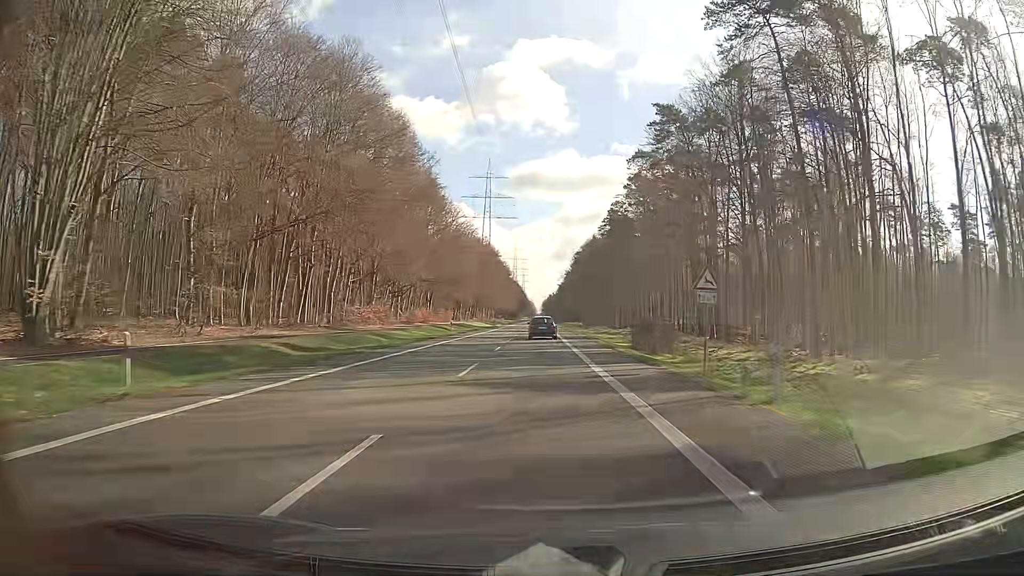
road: secondary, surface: asphalt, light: Day
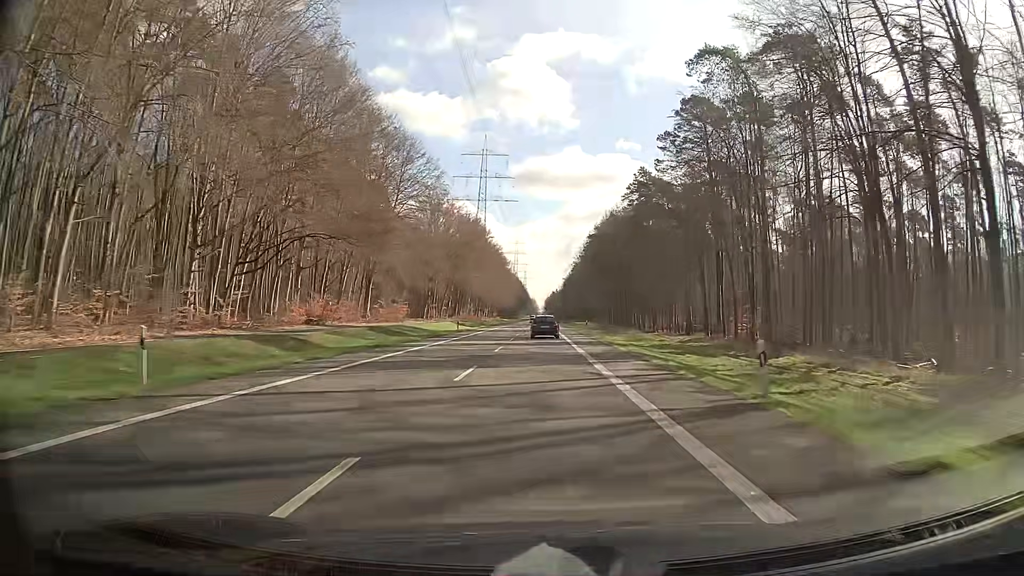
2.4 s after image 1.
(-0.2, +49.4) m; 0°
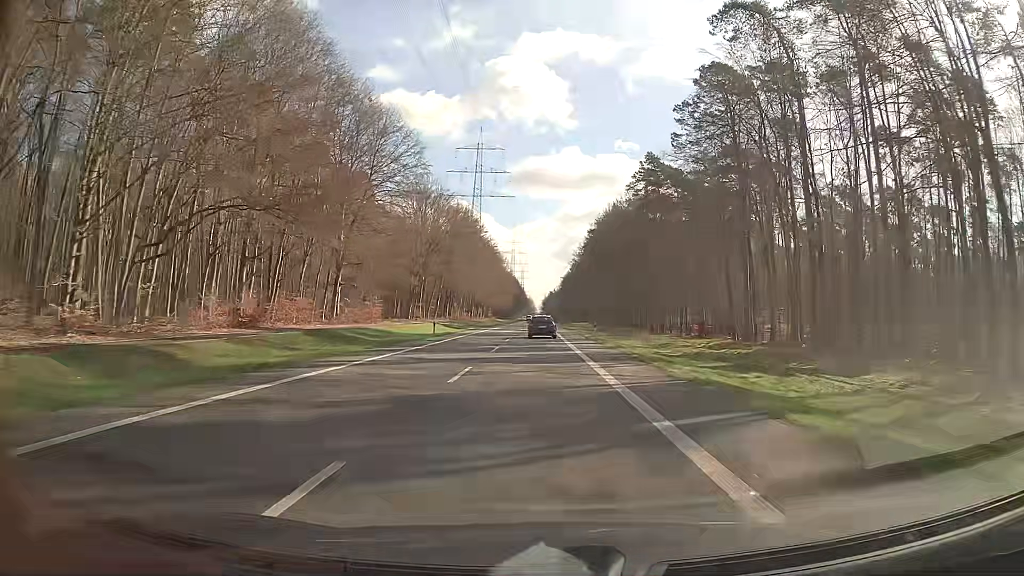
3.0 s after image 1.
(0.0, +12.4) m; 0°
(0, +10) (0, +20) (0, +30) (0, +40) (0, +50) (0, +60) (0, +70) (0, +80) (0, +90) (0, +100) m
